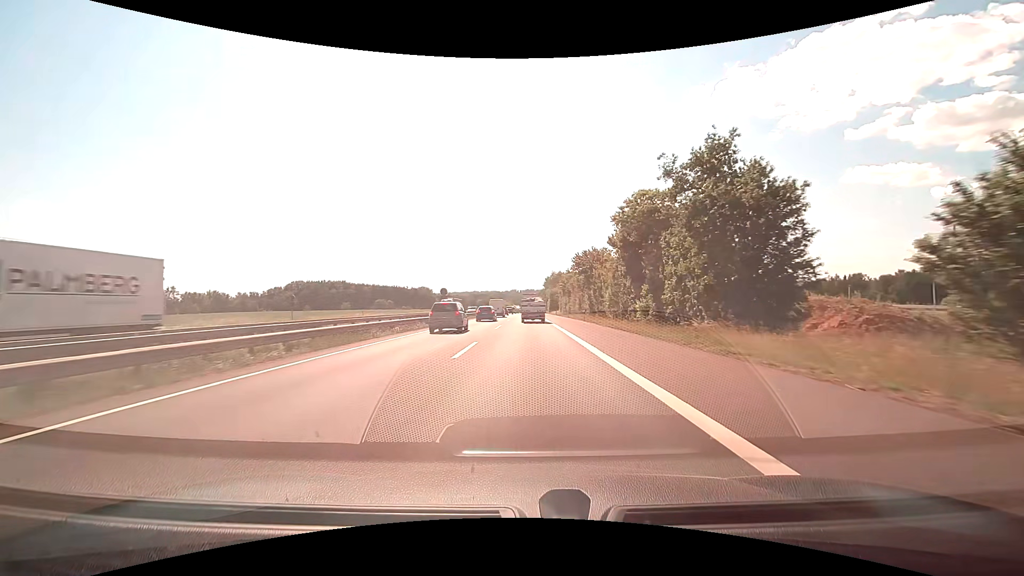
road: motorway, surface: asphalt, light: Day
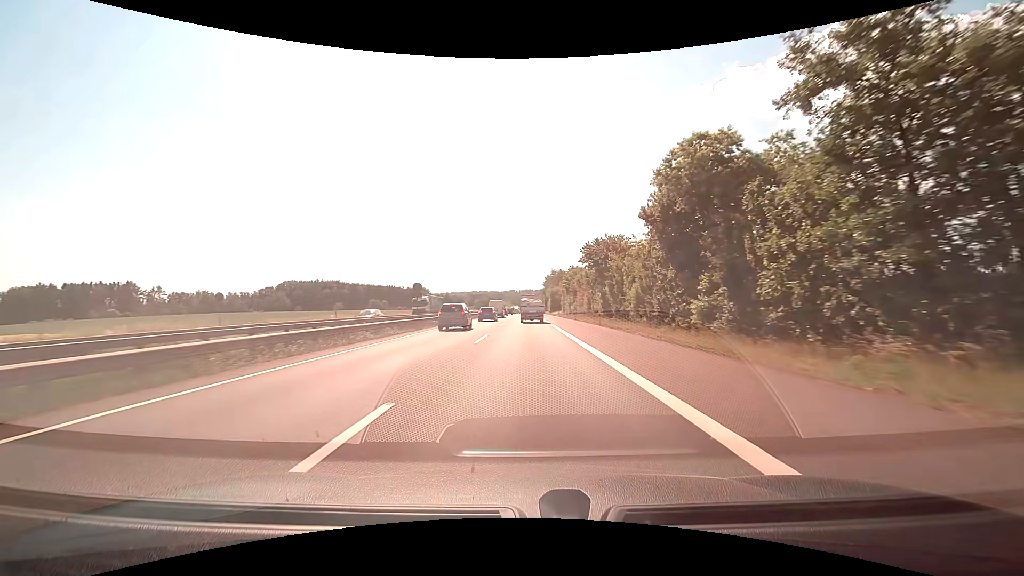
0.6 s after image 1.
(0.0, +12.0) m; 0°
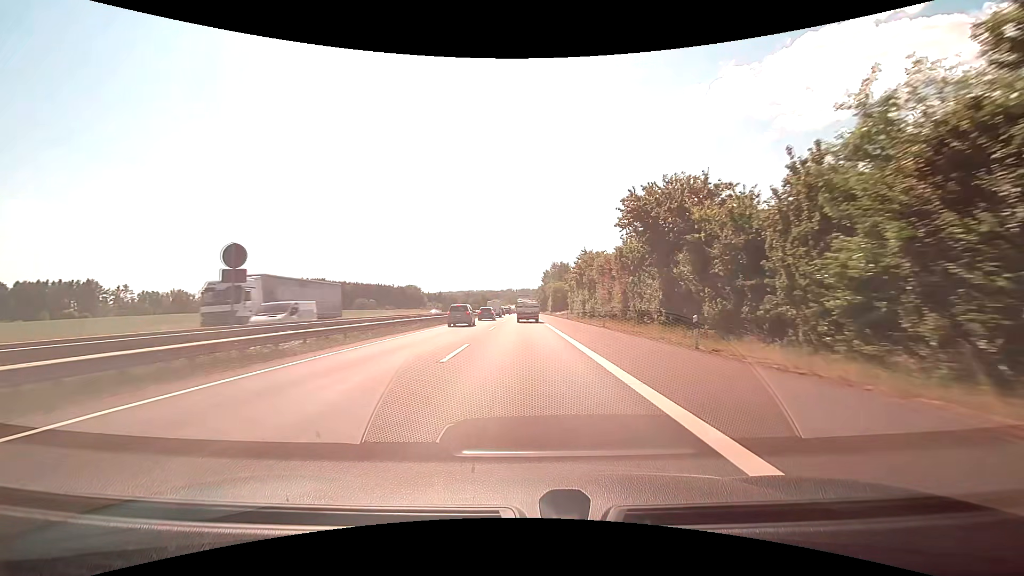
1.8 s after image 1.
(+0.1, +24.4) m; 0°
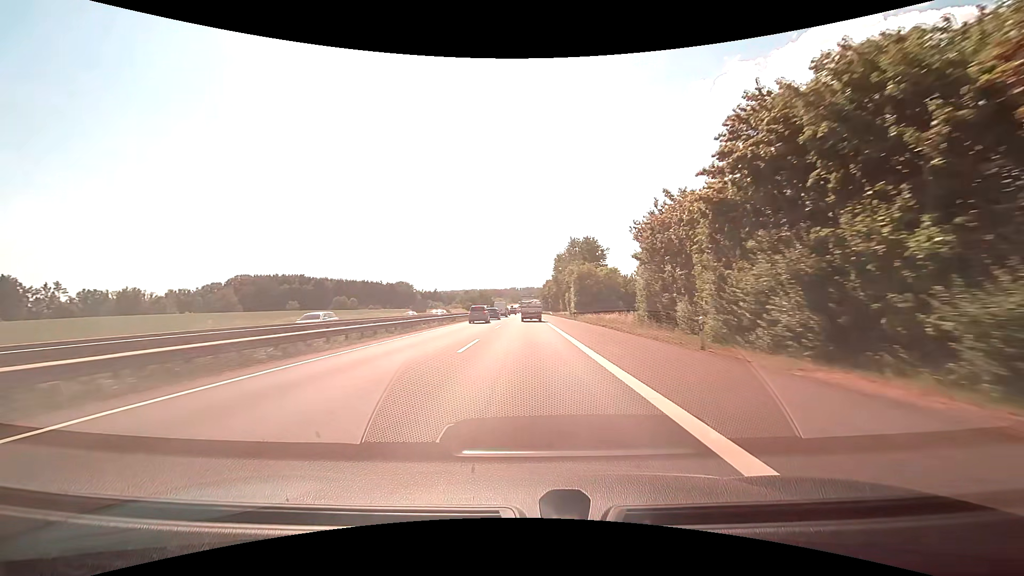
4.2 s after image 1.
(-0.3, +50.5) m; -1°
(0, +10) (0, +20) (0, +30) (0, +40) (0, +50) (0, +60) (0, +70) (0, +80) (0, +90) (0, +100) m
